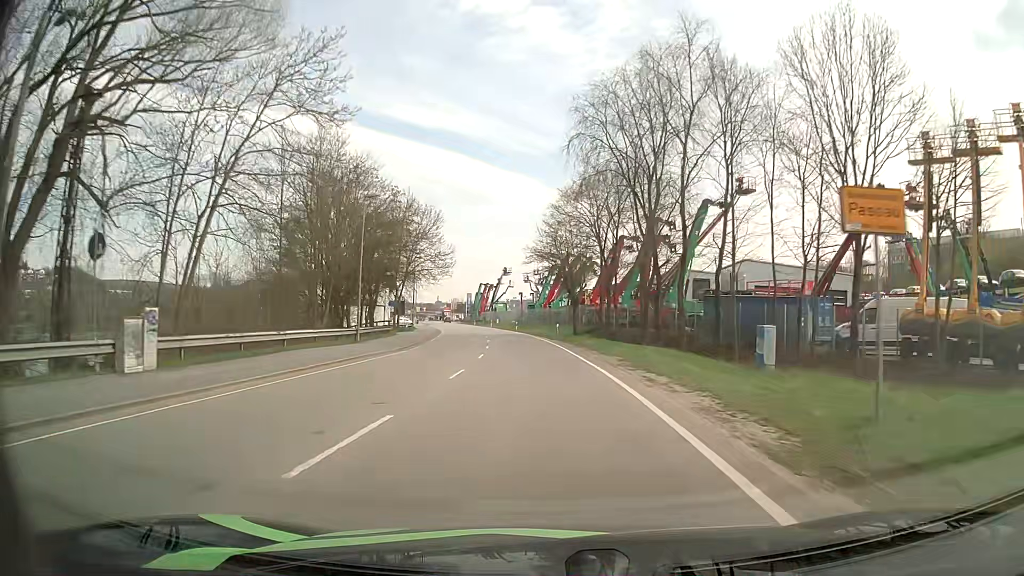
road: primary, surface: asphalt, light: Day
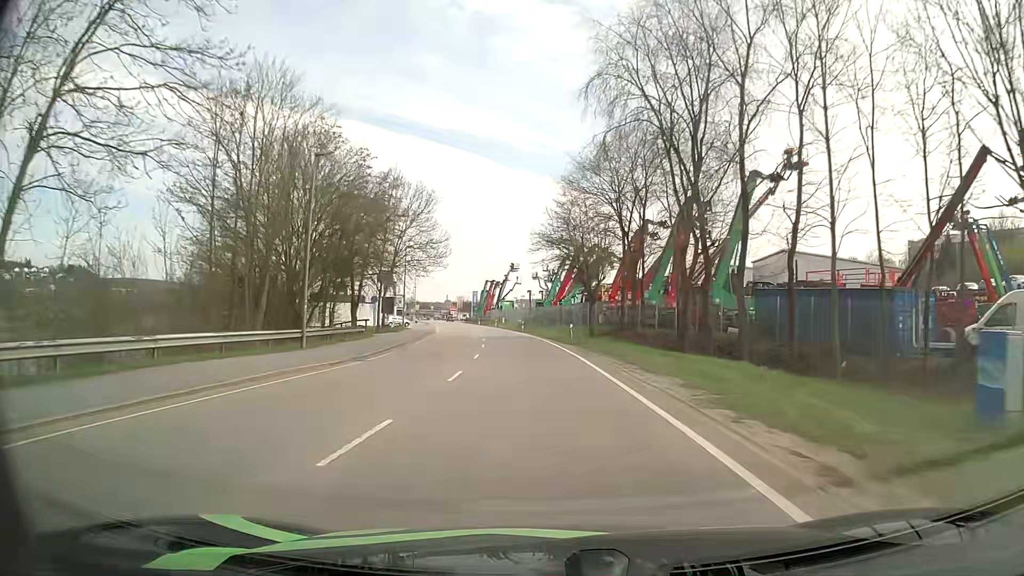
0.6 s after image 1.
(0.0, +9.7) m; 0°
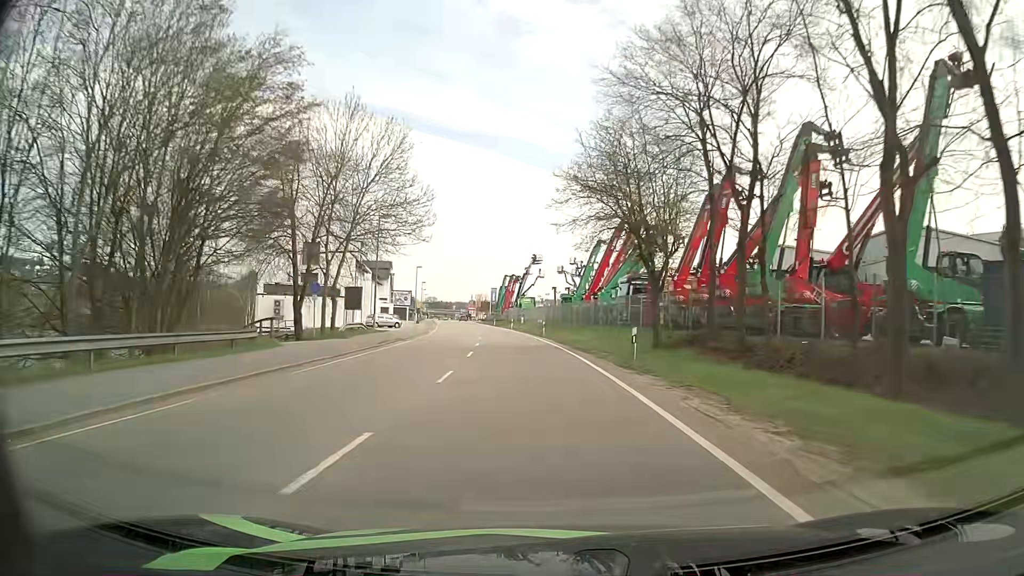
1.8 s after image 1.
(-0.3, +19.1) m; -2°
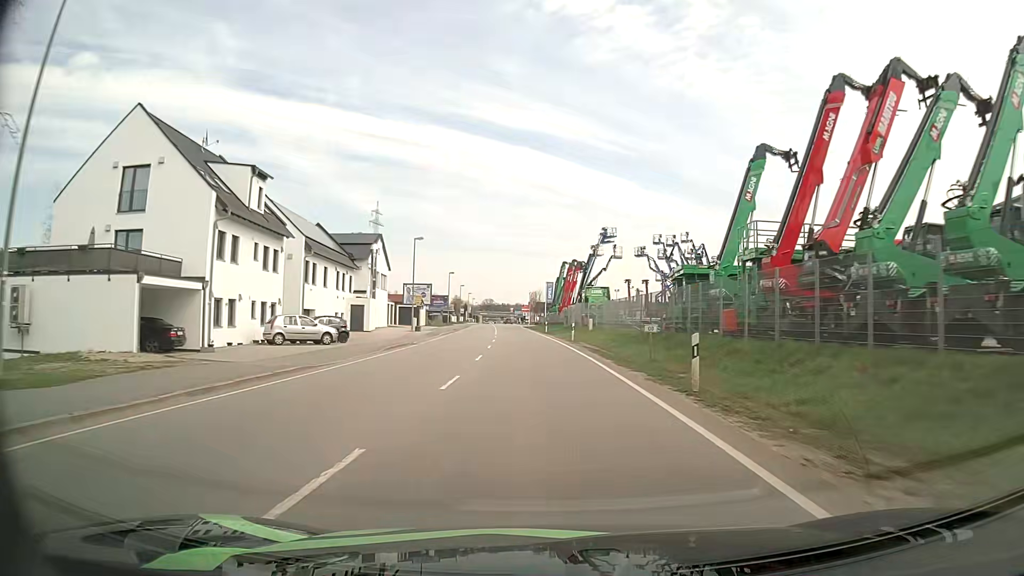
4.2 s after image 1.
(-1.6, +37.3) m; -5°
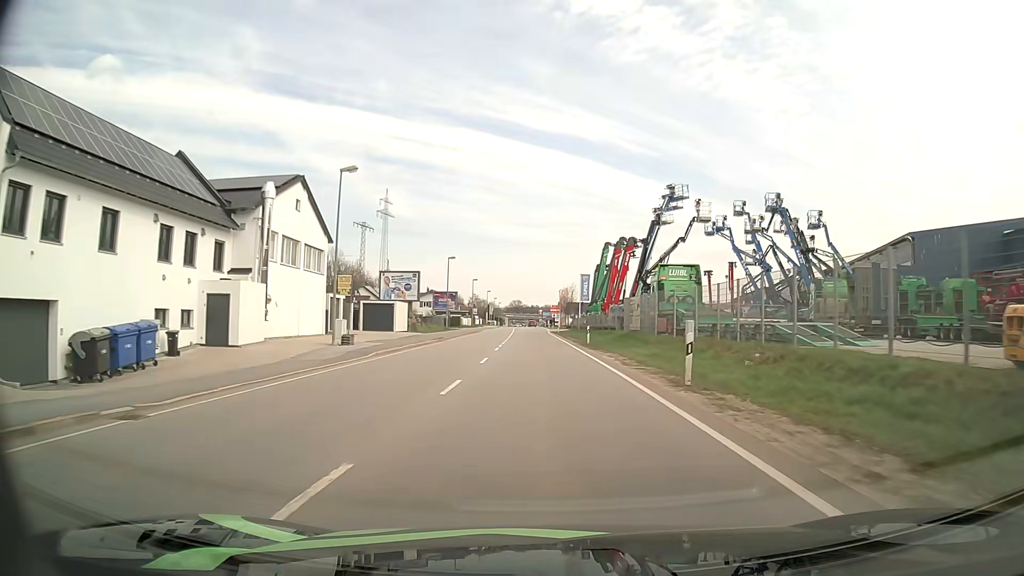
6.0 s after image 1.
(-0.5, +27.9) m; -2°
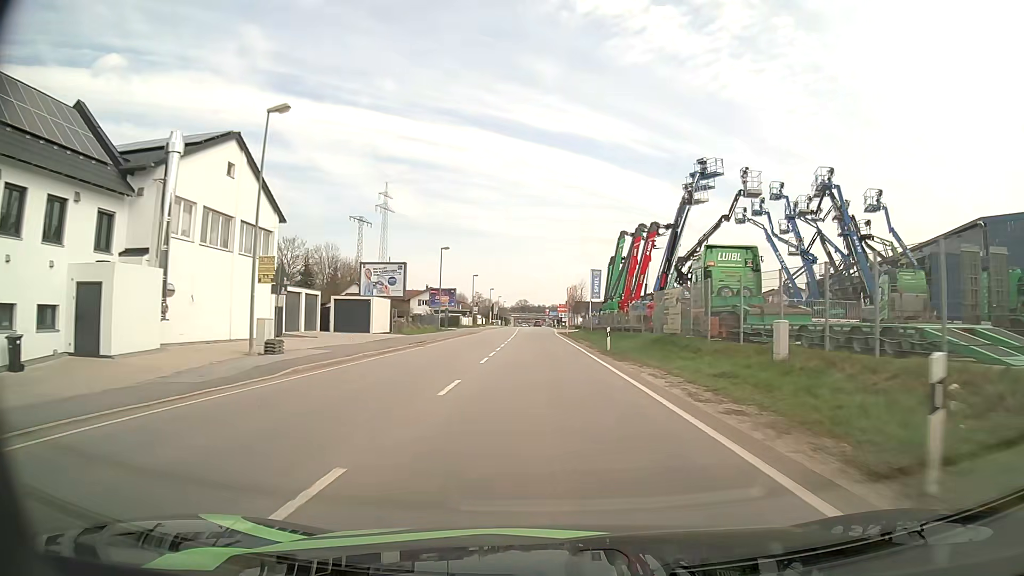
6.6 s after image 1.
(-0.1, +9.3) m; -1°
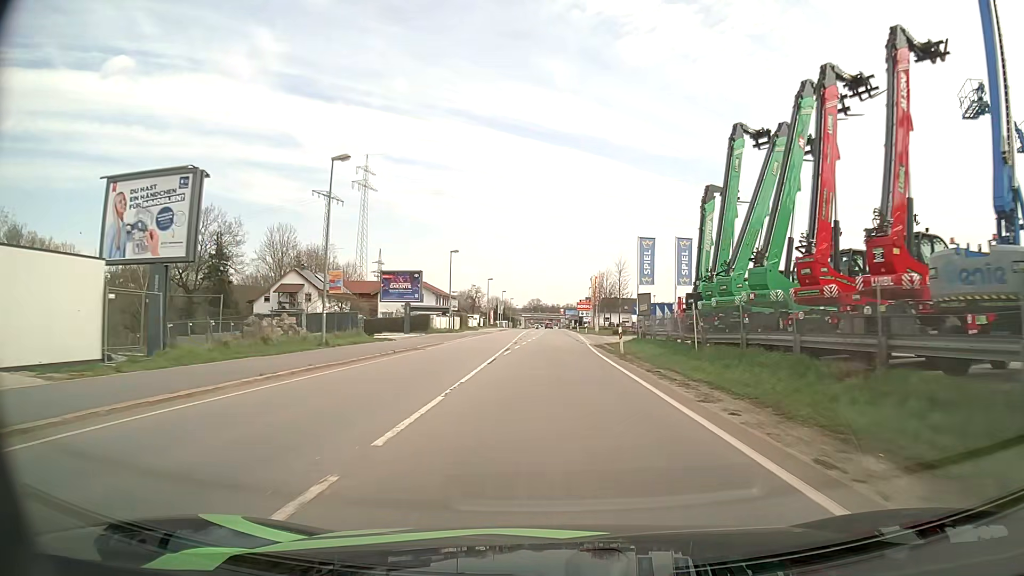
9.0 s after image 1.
(-0.7, +36.5) m; -2°
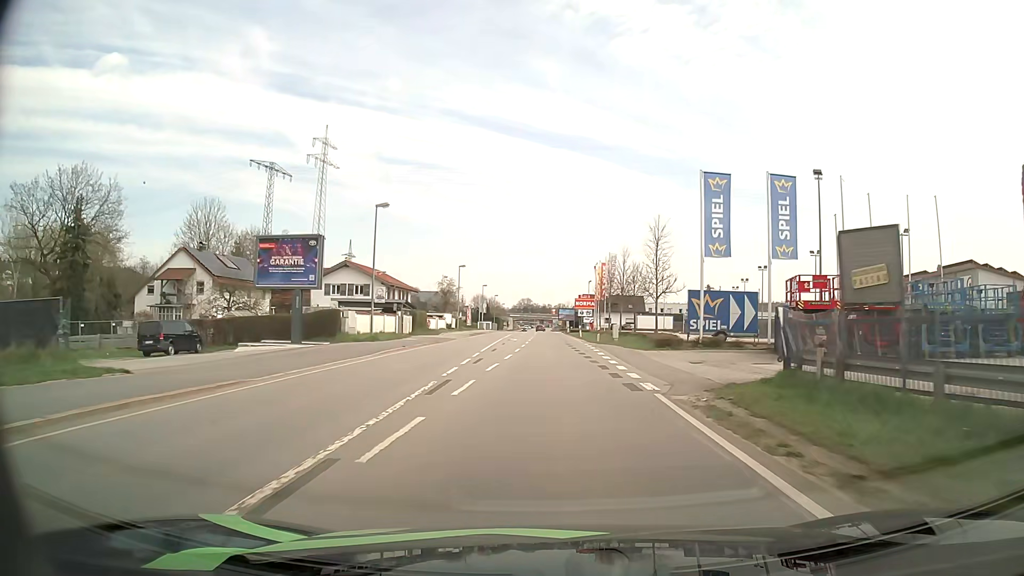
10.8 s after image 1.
(+0.2, +26.4) m; +1°
(0, +10) (0, +20) (0, +30) (0, +40) (0, +50) (0, +60) (0, +70) (0, +80) (-1, +90) (-1, +100) m
